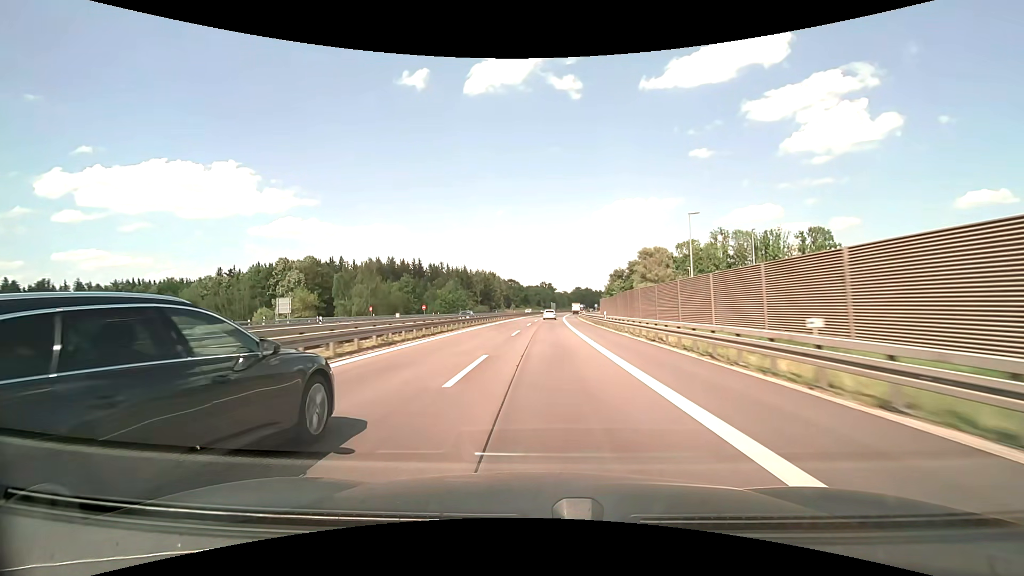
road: motorway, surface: asphalt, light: Day
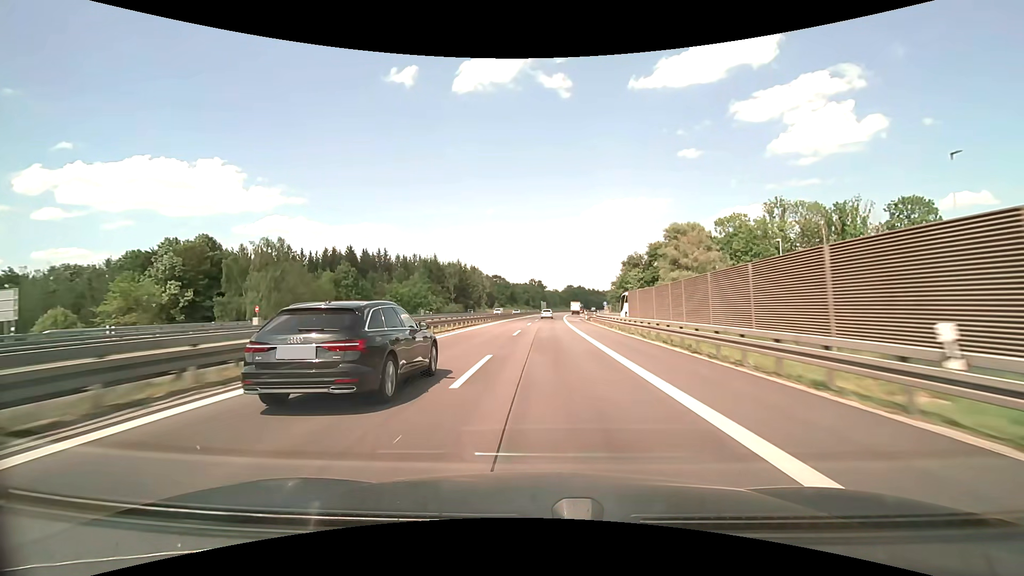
(+0.3, +36.4) m; +1°
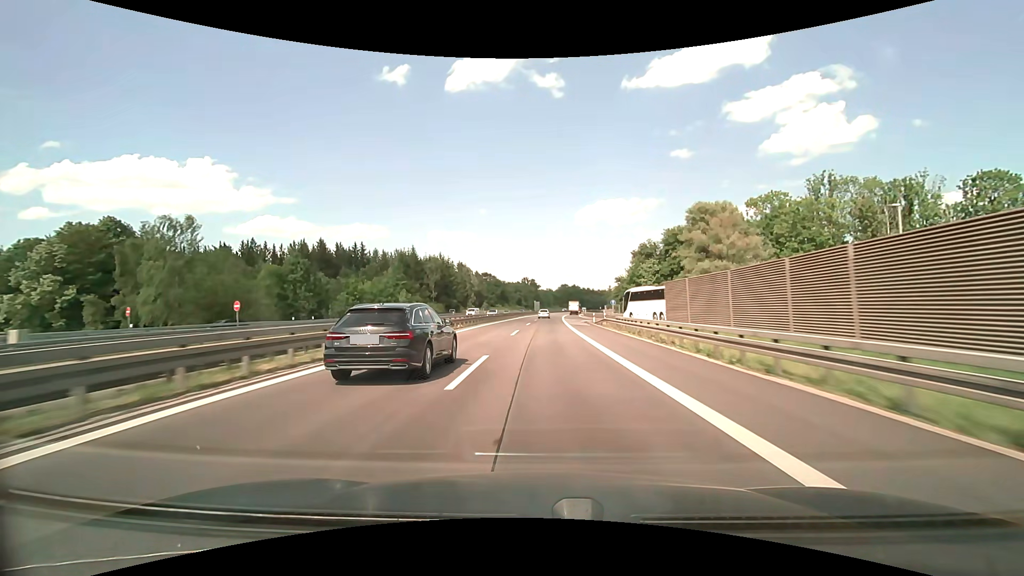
(+0.1, +18.4) m; +1°
(0, +10) (0, +20) (0, +30) (0, +40) (+1, +50) (+1, +60) (+1, +70) (+2, +80) (+2, +90) (+3, +100) m
